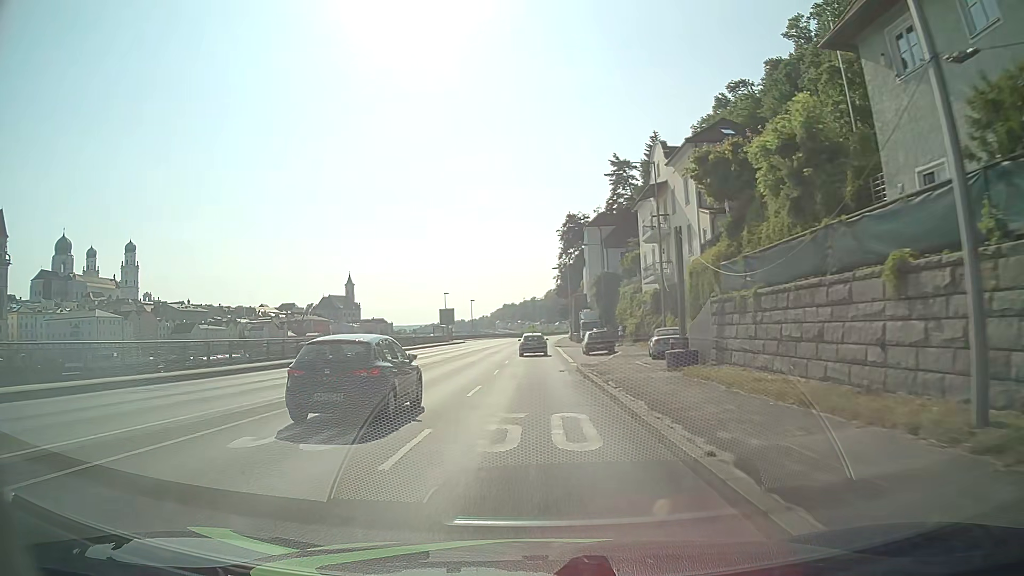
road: primary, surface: asphalt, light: Day
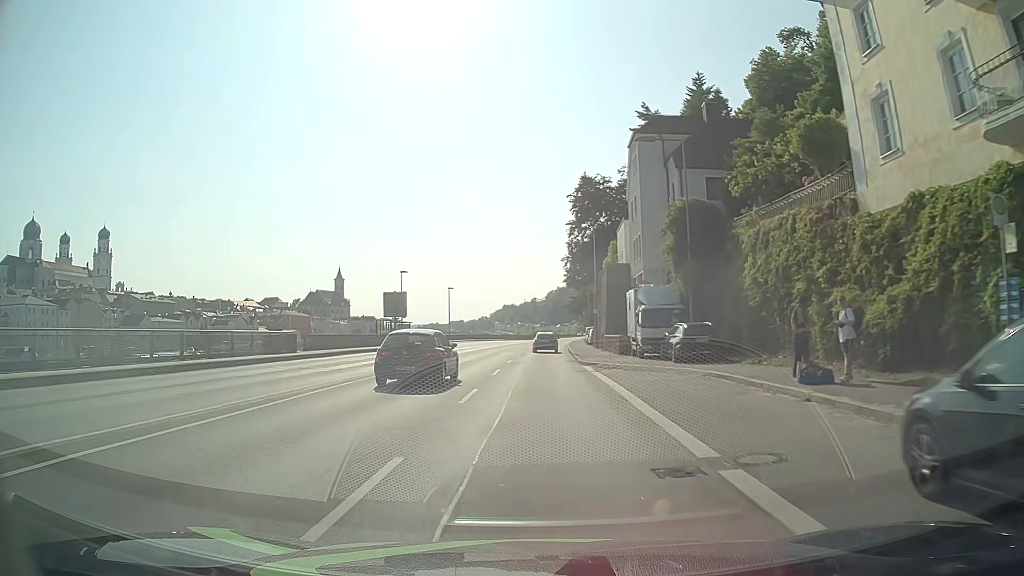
(0.0, +38.7) m; 0°
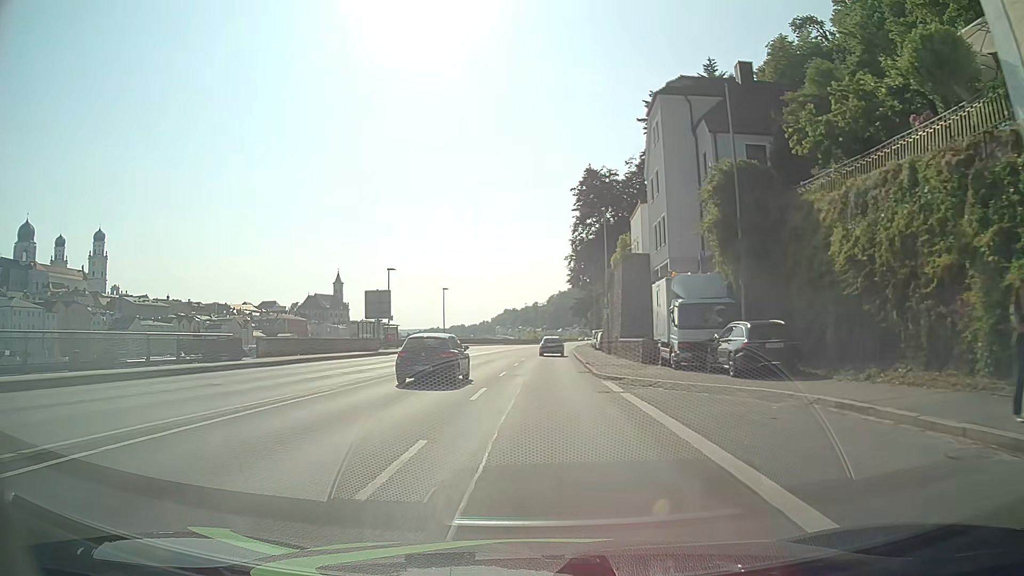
(-0.1, +7.7) m; -1°
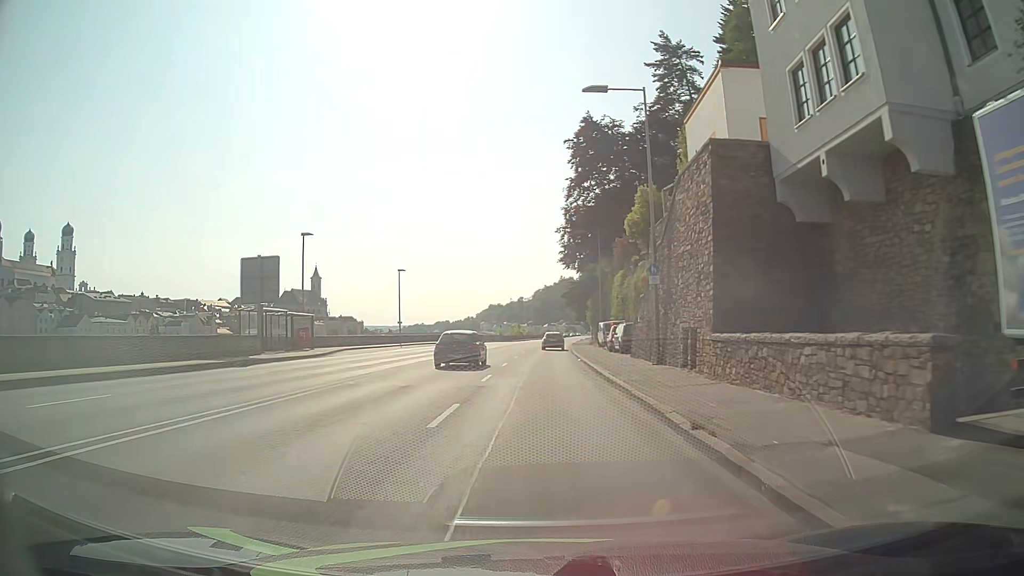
(+0.3, +23.0) m; +2°
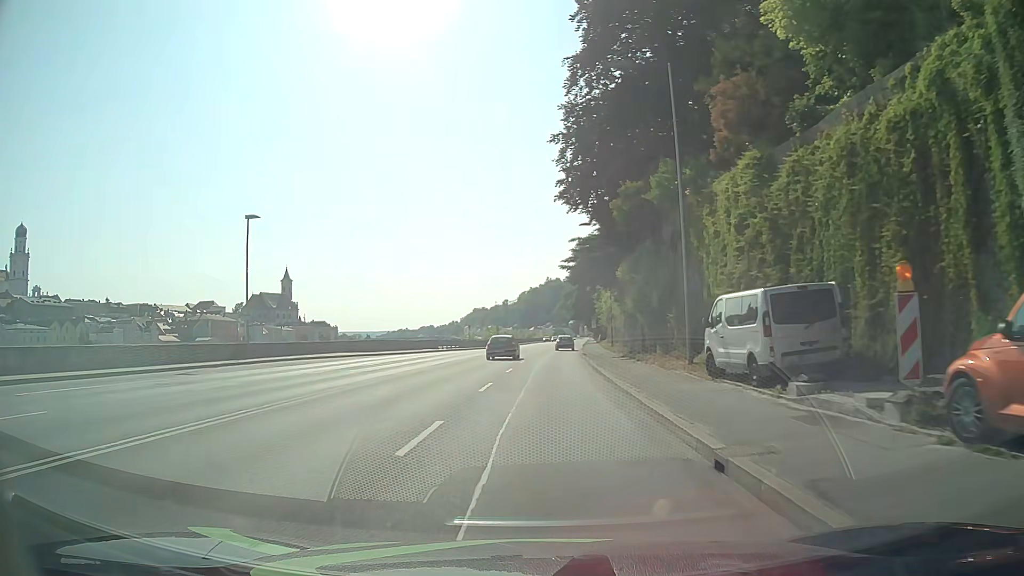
(+0.2, +38.2) m; +1°
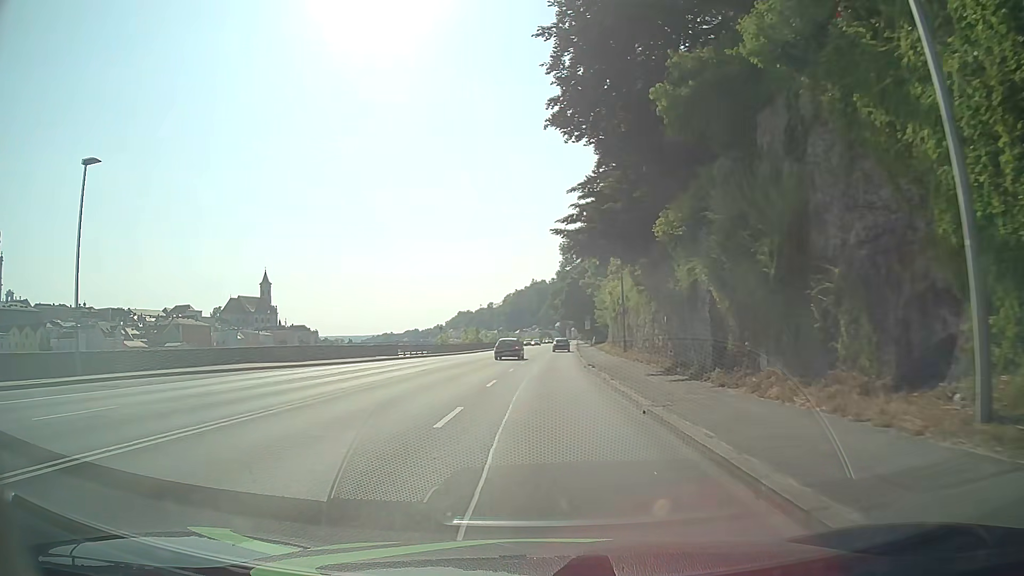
(+0.1, +15.2) m; +1°
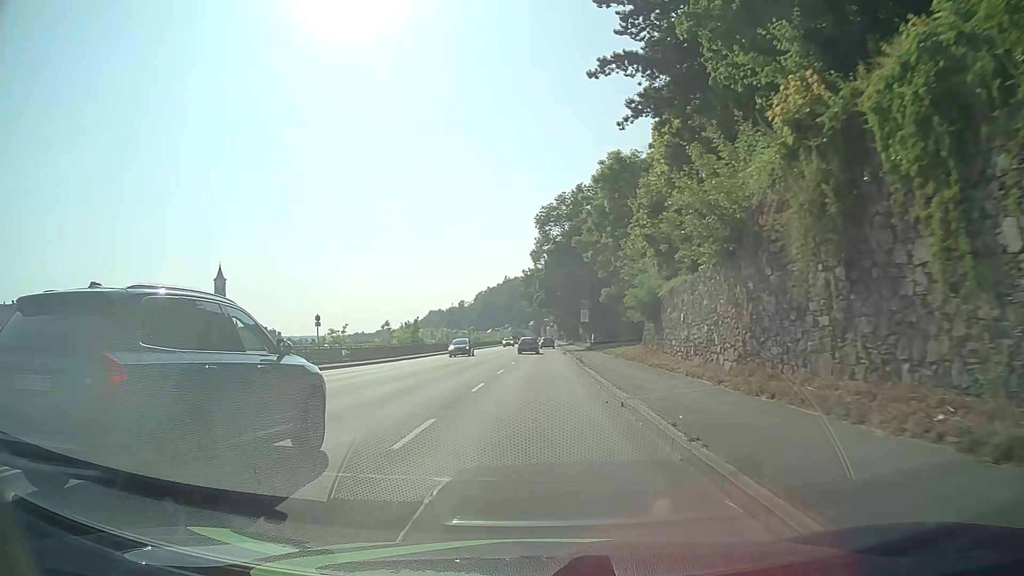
(+1.1, +38.0) m; +3°
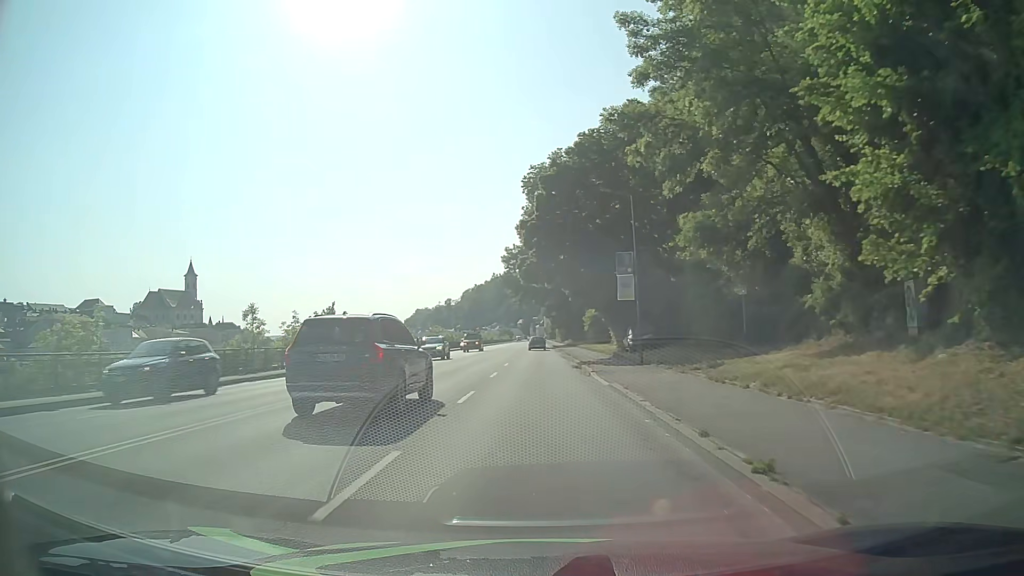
(0.0, +30.4) m; +1°
(0, +10) (0, +20) (0, +30) (0, +40) (0, +50) (0, +60) (0, +70) (0, +80) (0, +90) (0, +100) m
